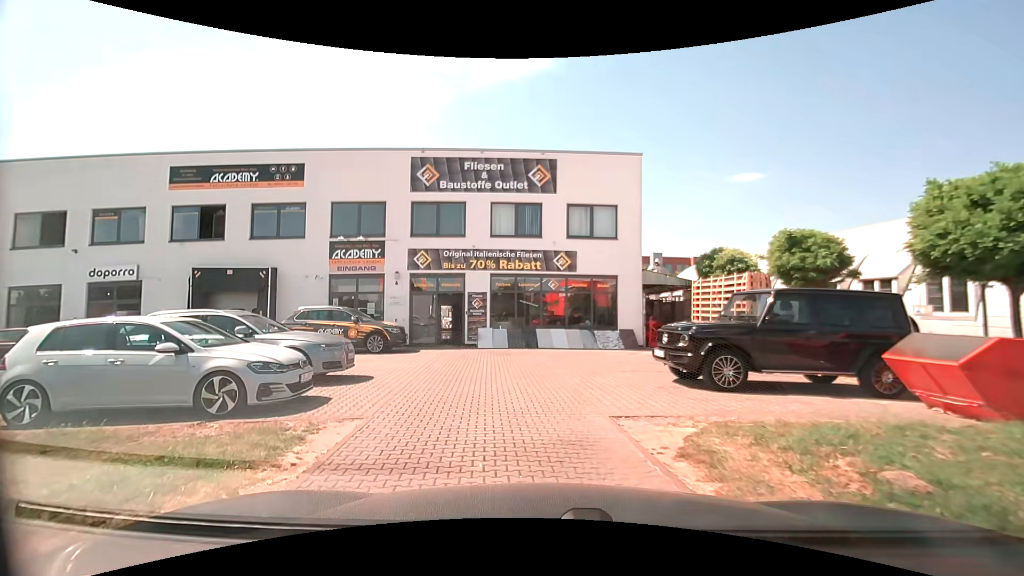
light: Day
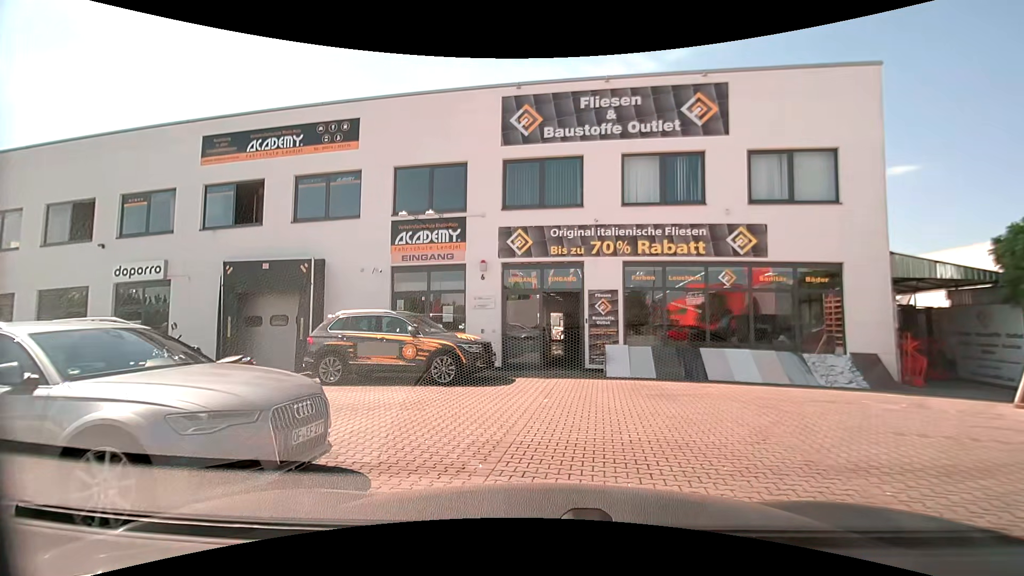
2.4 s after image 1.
(-0.9, +6.9) m; -13°
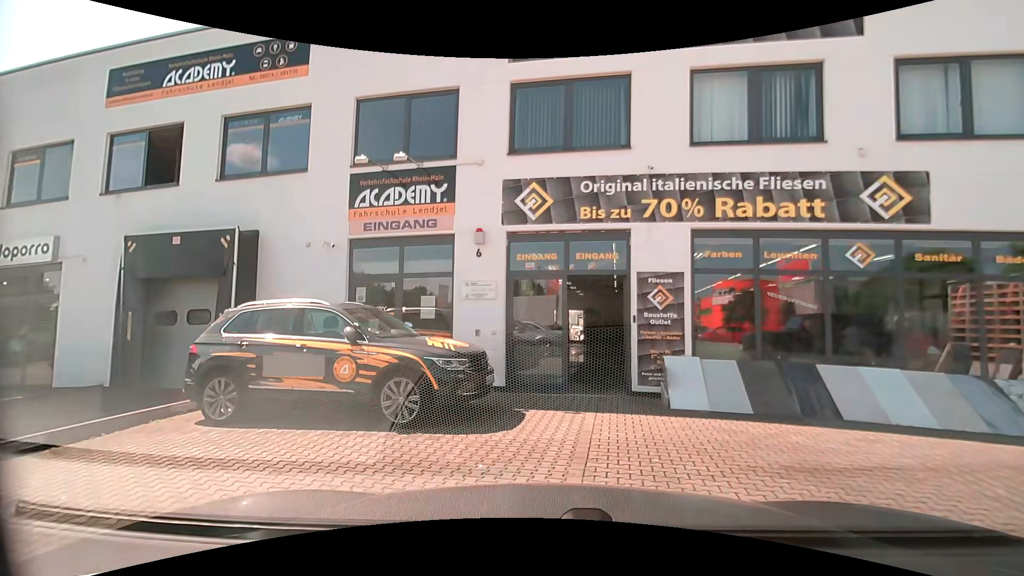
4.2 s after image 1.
(-0.1, +4.5) m; -2°
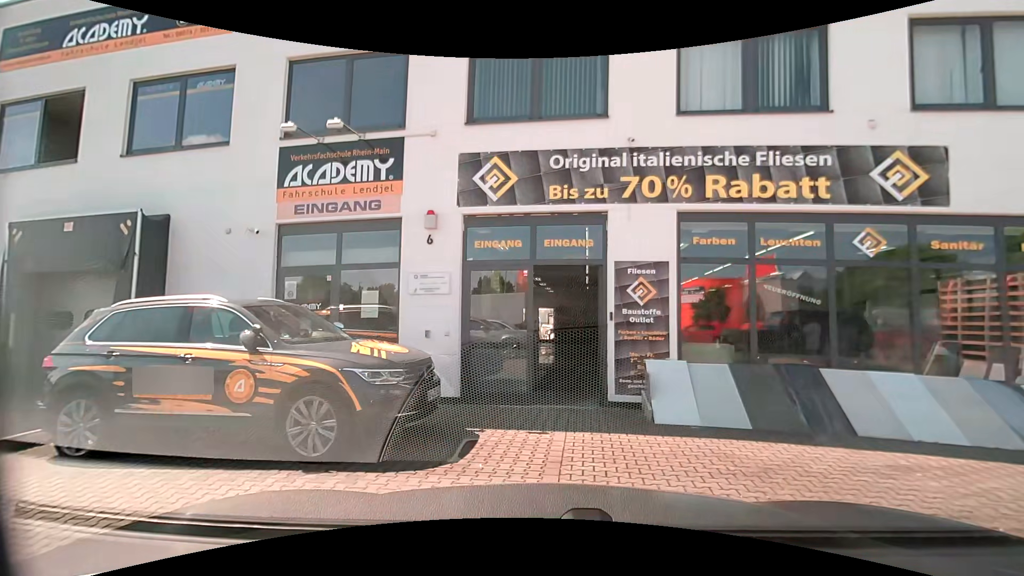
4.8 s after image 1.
(0.0, +1.4) m; +6°
